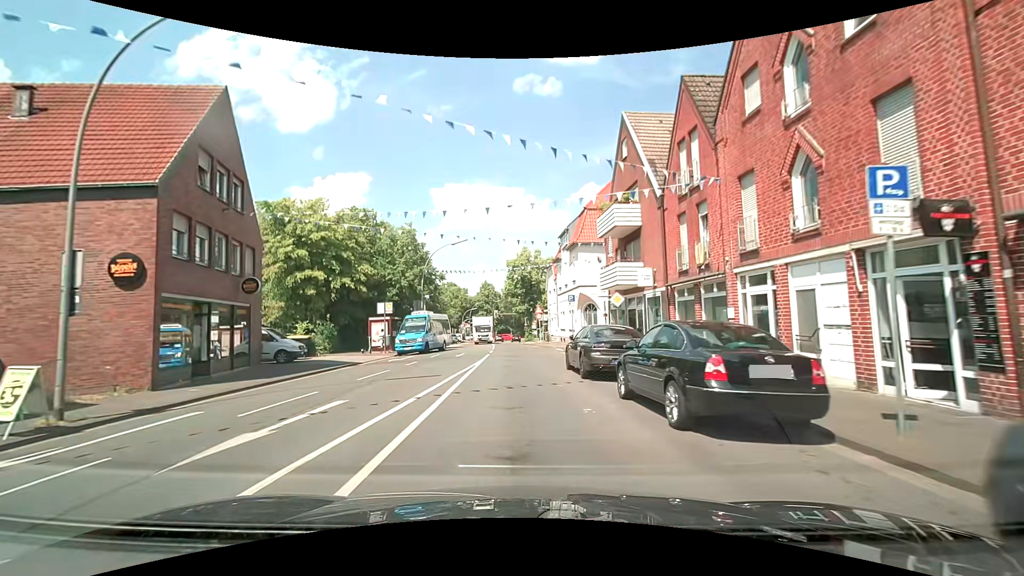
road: secondary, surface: asphalt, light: Day
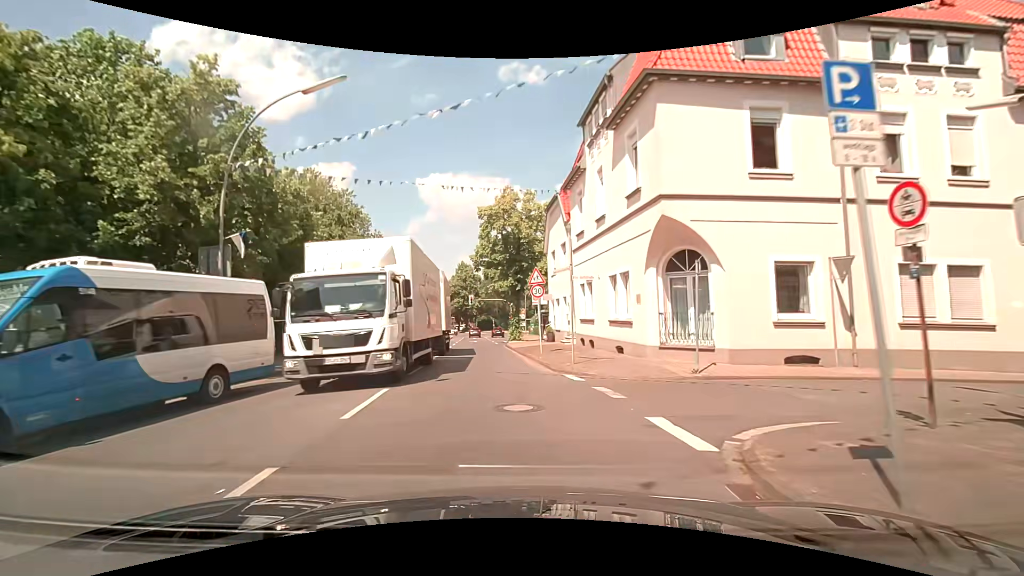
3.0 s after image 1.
(-0.2, +26.3) m; 0°
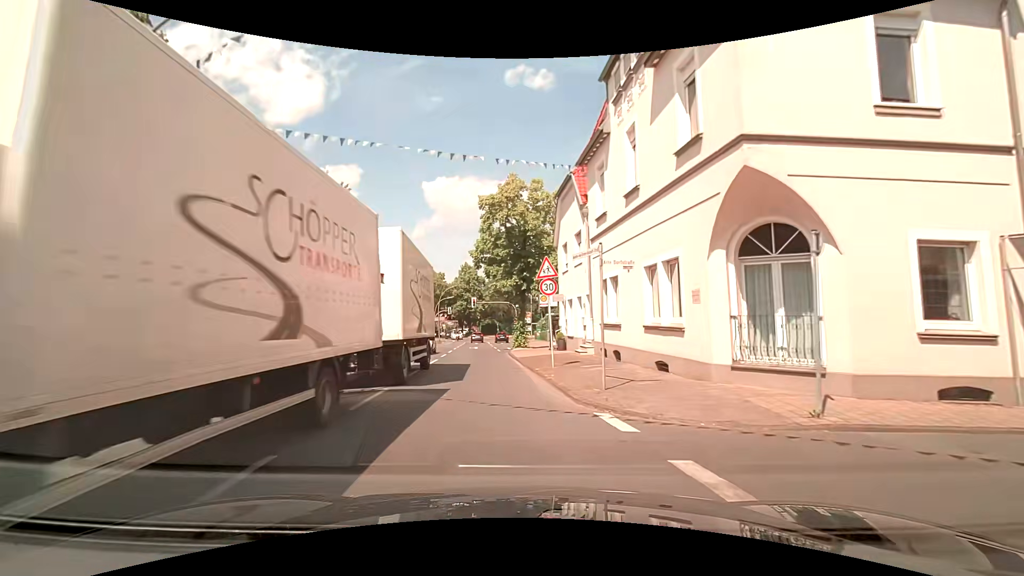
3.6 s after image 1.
(0.0, +4.8) m; -2°
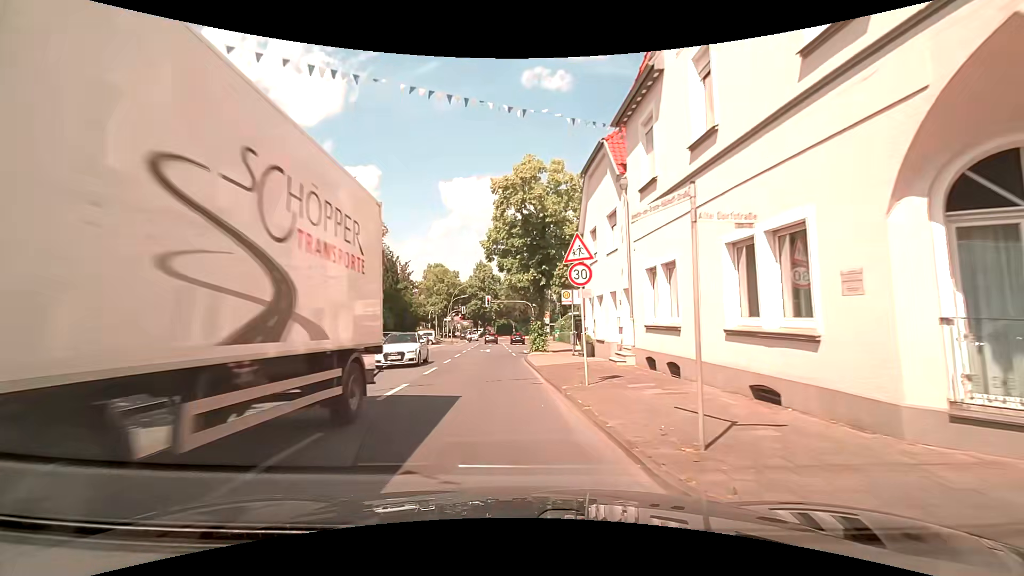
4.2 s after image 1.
(+0.1, +4.6) m; +1°
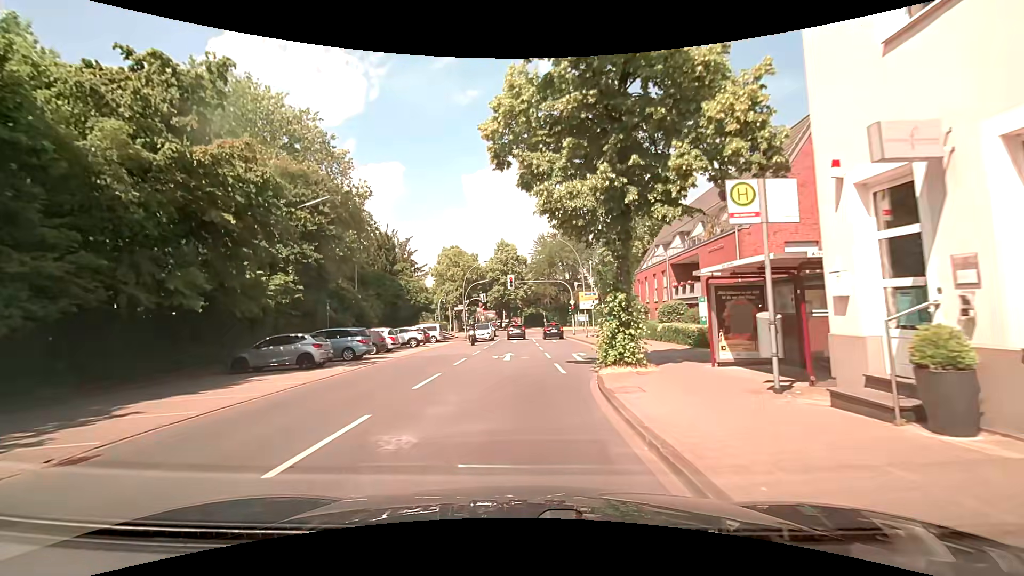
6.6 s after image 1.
(-1.0, +17.7) m; -3°
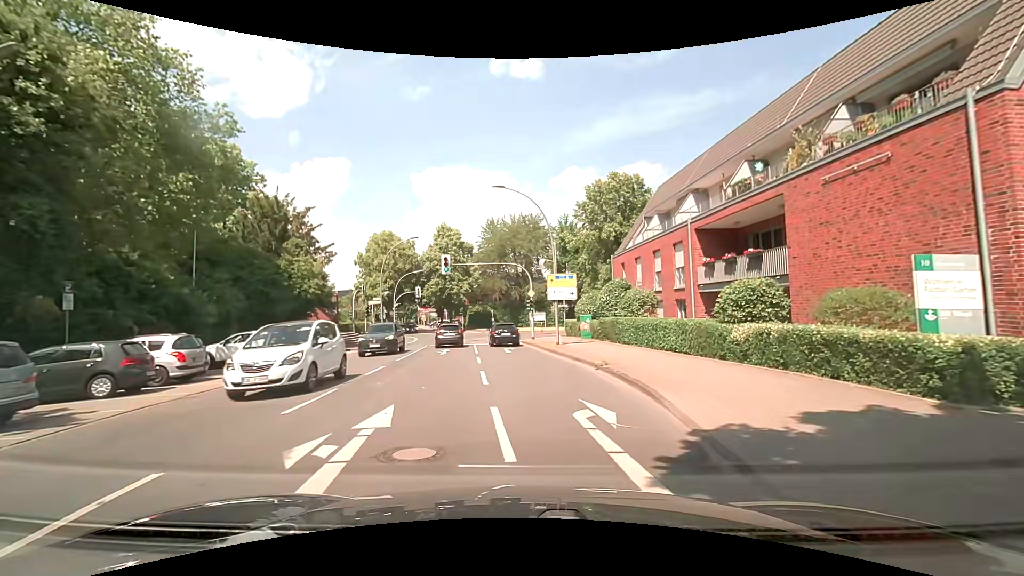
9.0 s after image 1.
(+0.3, +15.1) m; +5°
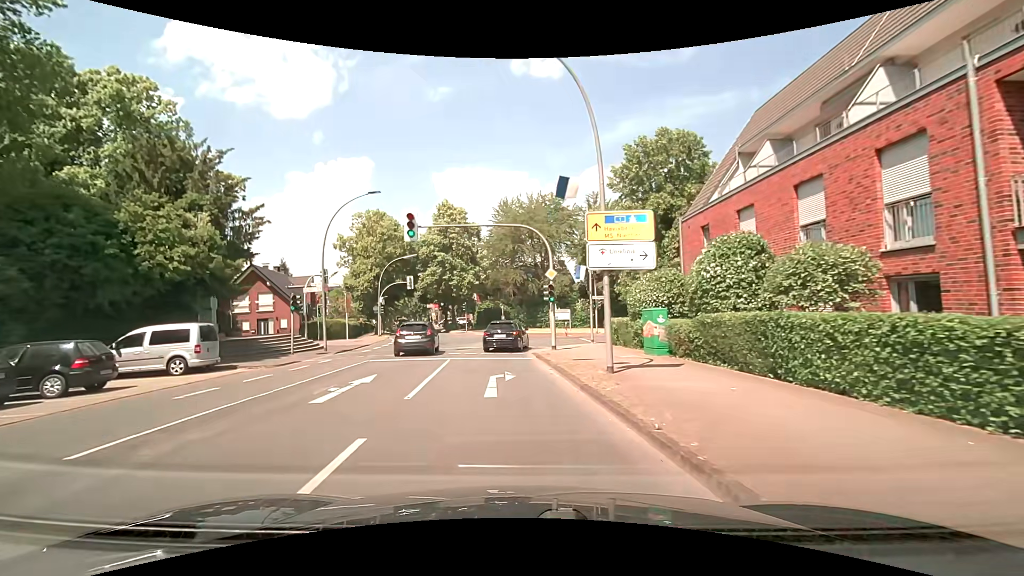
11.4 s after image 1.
(+0.4, +14.8) m; -3°
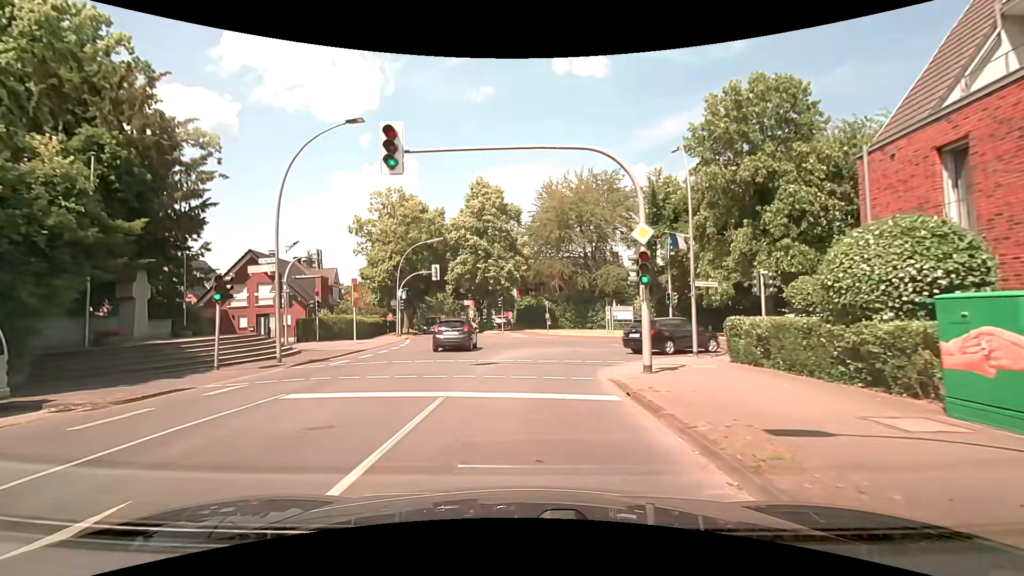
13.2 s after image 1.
(-0.4, +10.1) m; -5°
